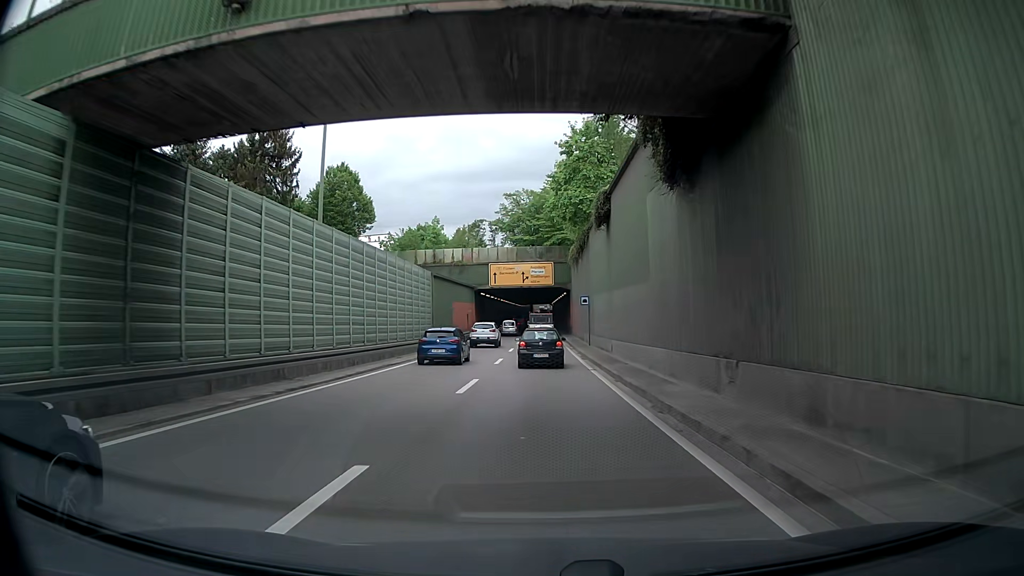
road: trunk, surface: asphalt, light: Day
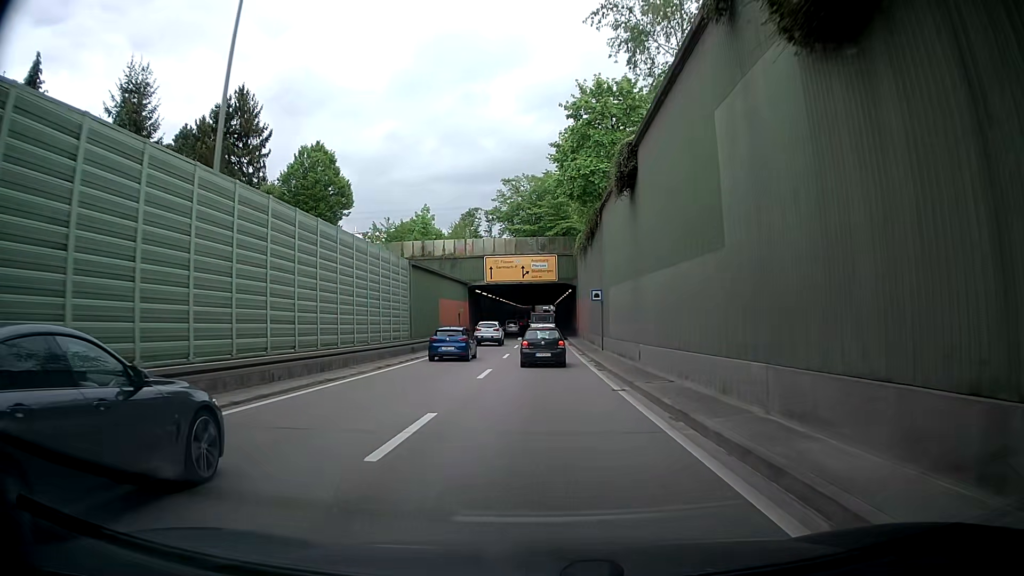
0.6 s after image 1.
(0.0, +7.8) m; 0°
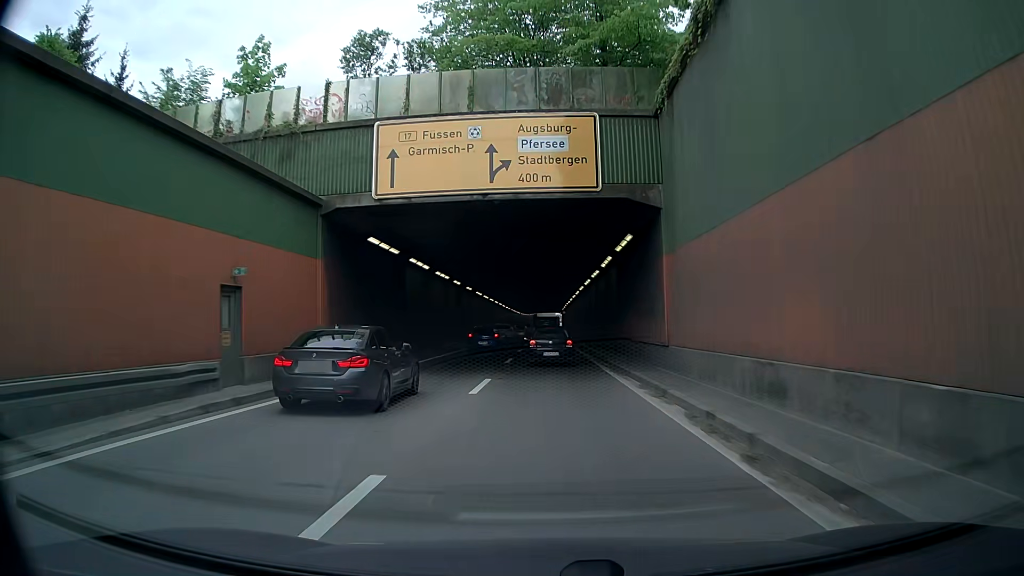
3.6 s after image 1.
(-0.4, +41.1) m; -1°
